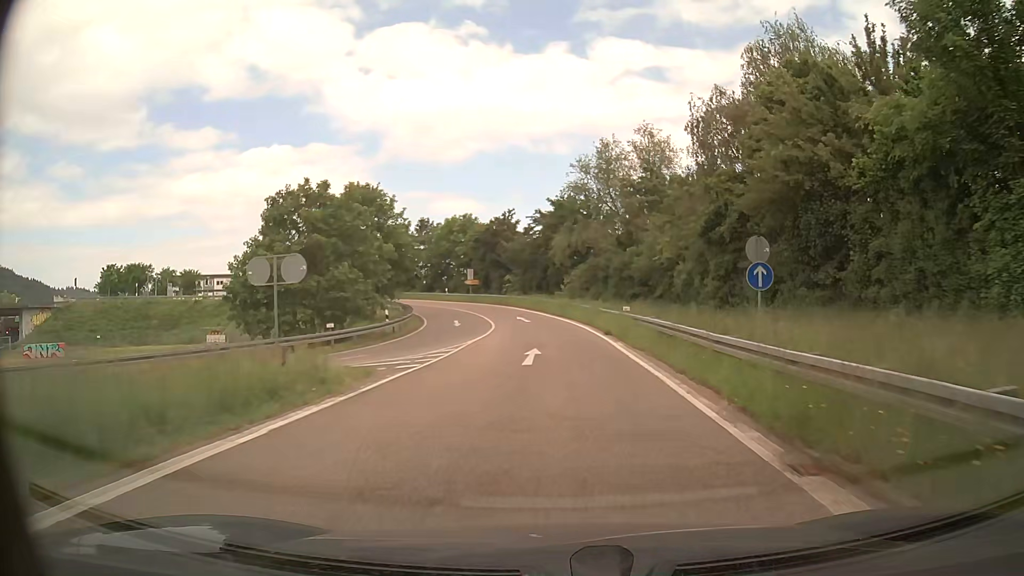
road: trunk_link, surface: asphalt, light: Day
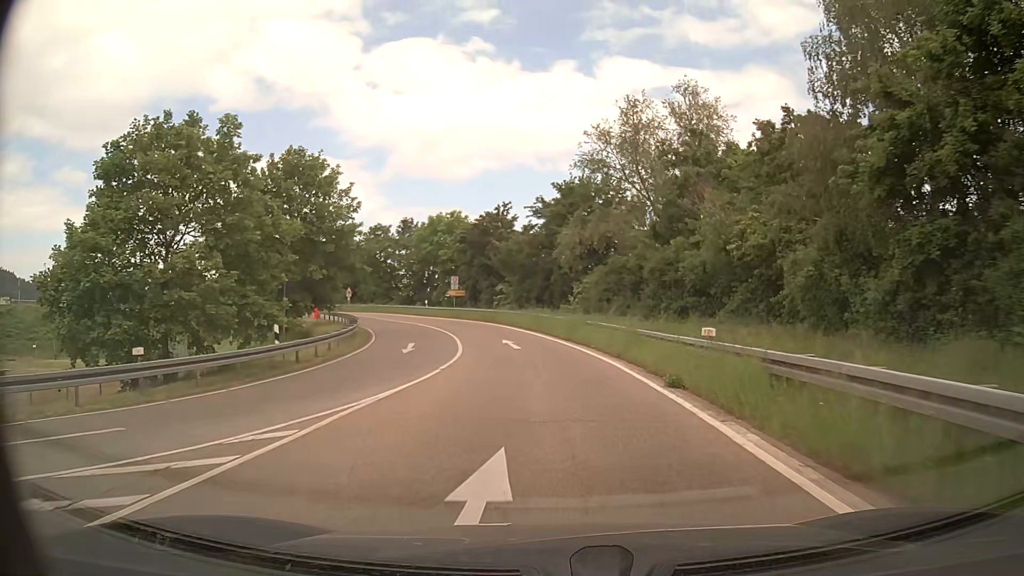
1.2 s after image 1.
(+0.1, +13.8) m; 0°
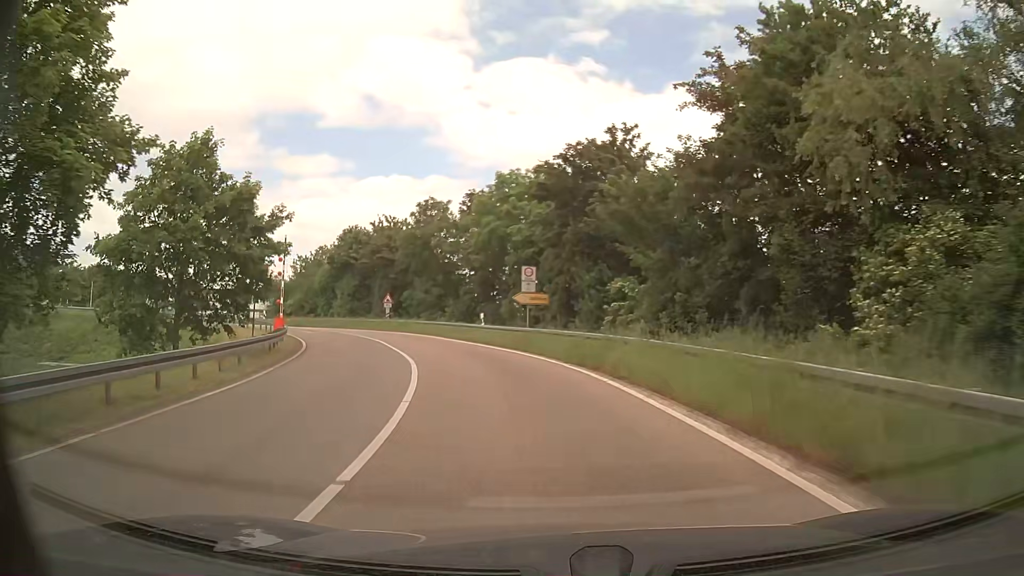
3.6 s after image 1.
(-1.5, +26.4) m; -10°
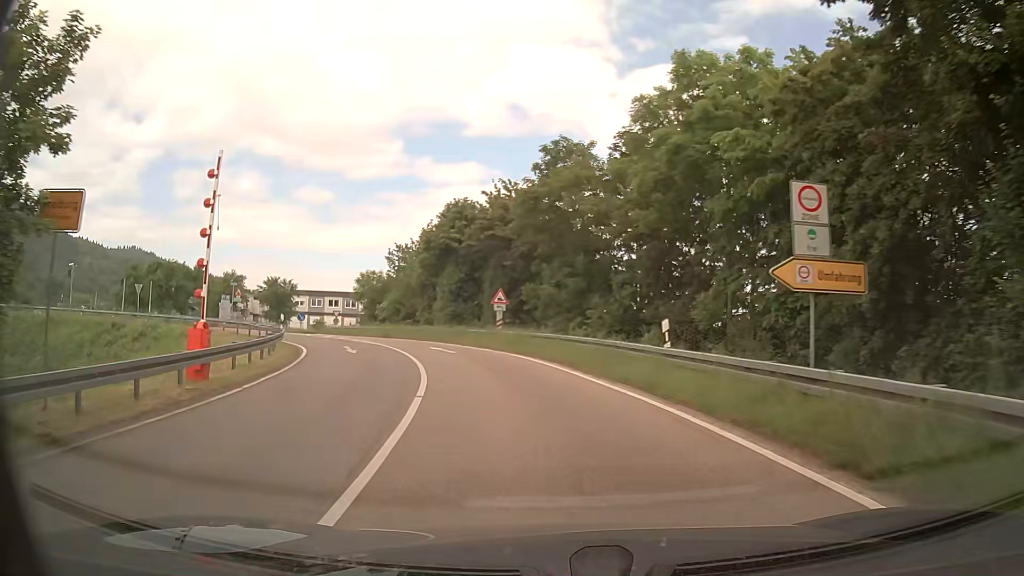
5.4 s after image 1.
(-2.1, +18.3) m; -12°
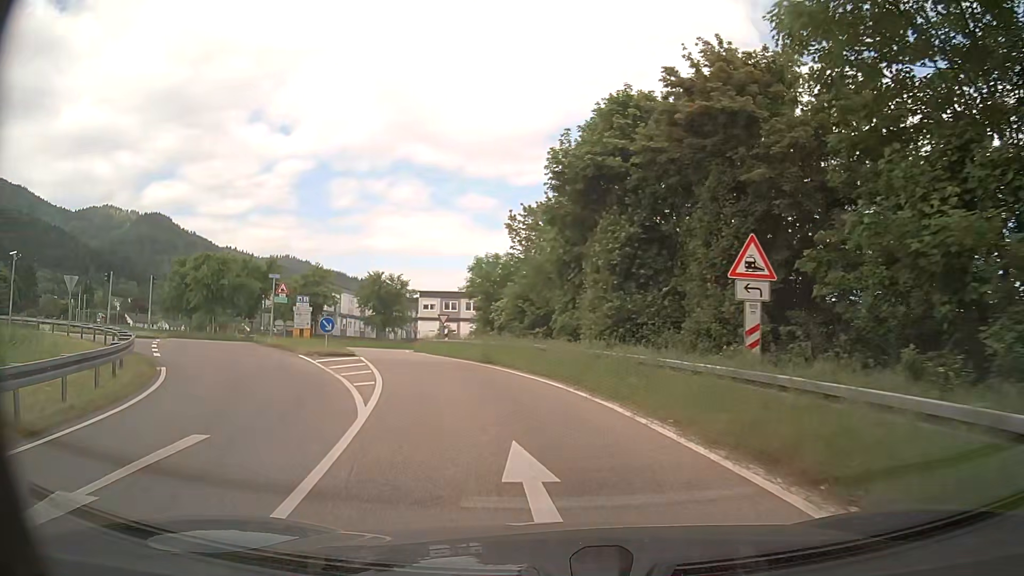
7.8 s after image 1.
(-2.9, +22.0) m; -15°
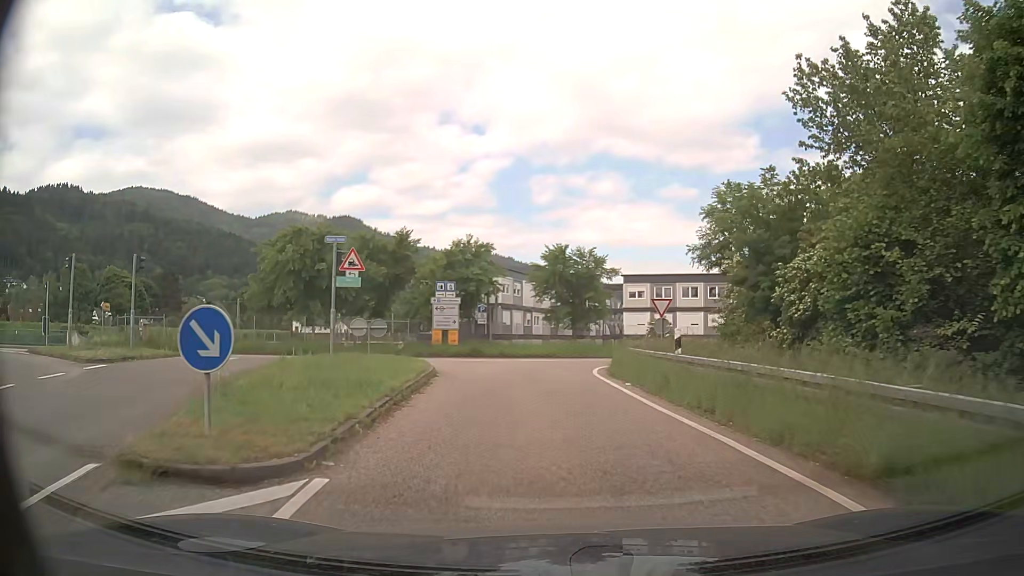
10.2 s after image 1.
(-2.9, +19.1) m; -17°
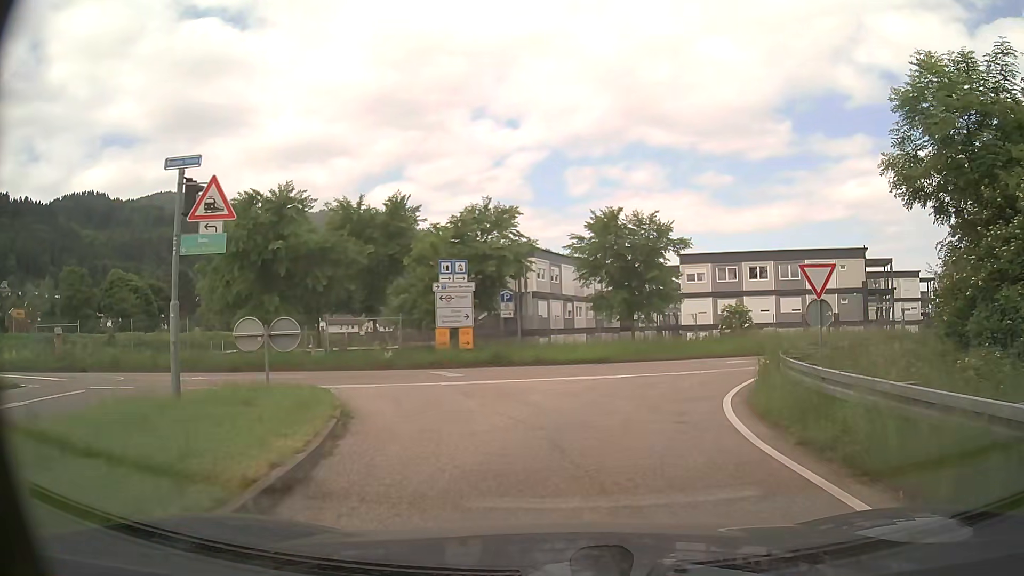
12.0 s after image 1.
(-0.7, +11.6) m; -4°
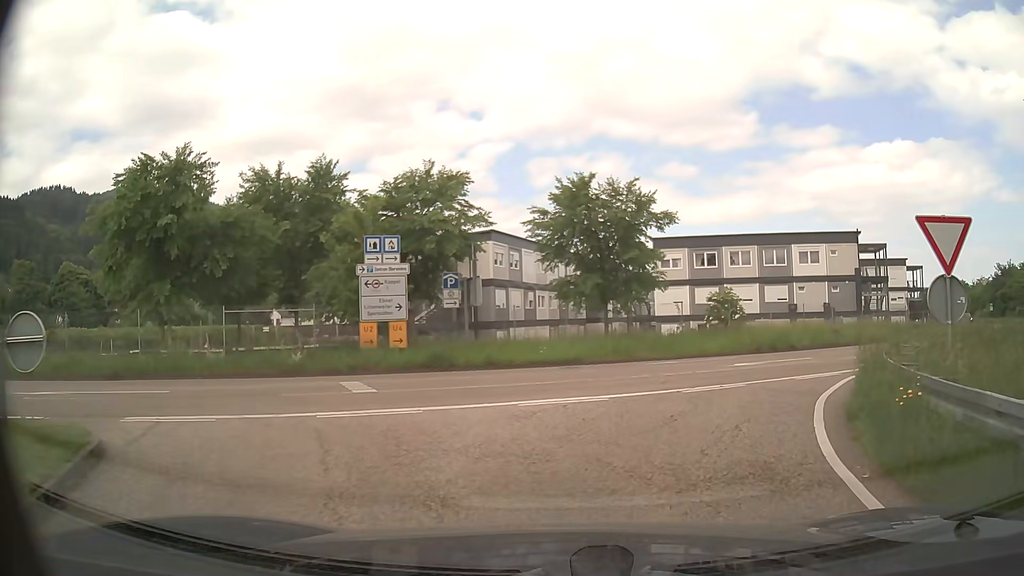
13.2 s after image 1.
(+0.1, +6.0) m; +3°
(+2, +10) (+7, +18) (+15, +24) (+24, +29) (+31, +36) (+38, +43) (+45, +50) (+51, +58) (+57, +66) (+62, +75) m
